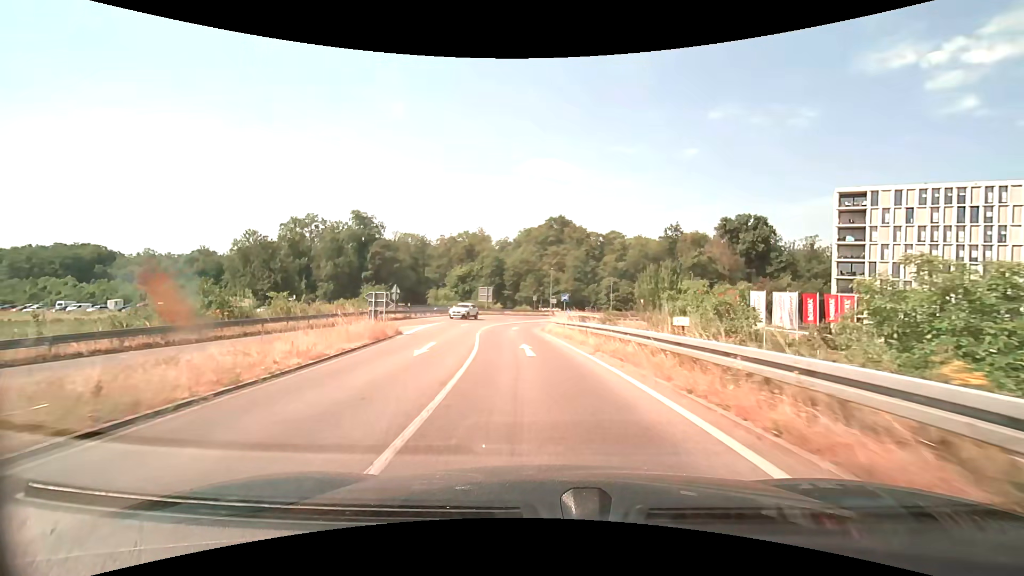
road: trunk_link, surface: asphalt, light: Day
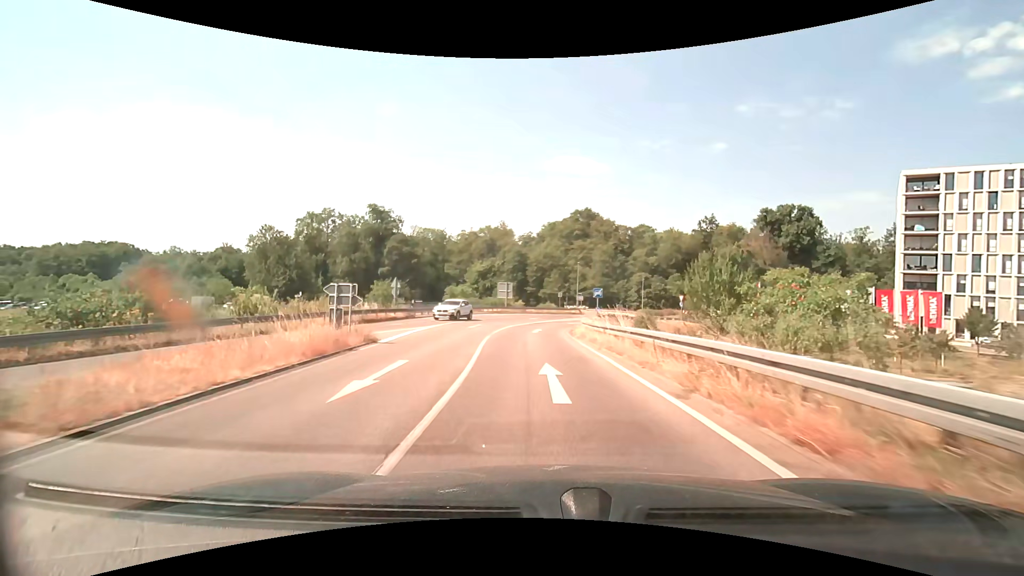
(-0.2, +7.0) m; -3°
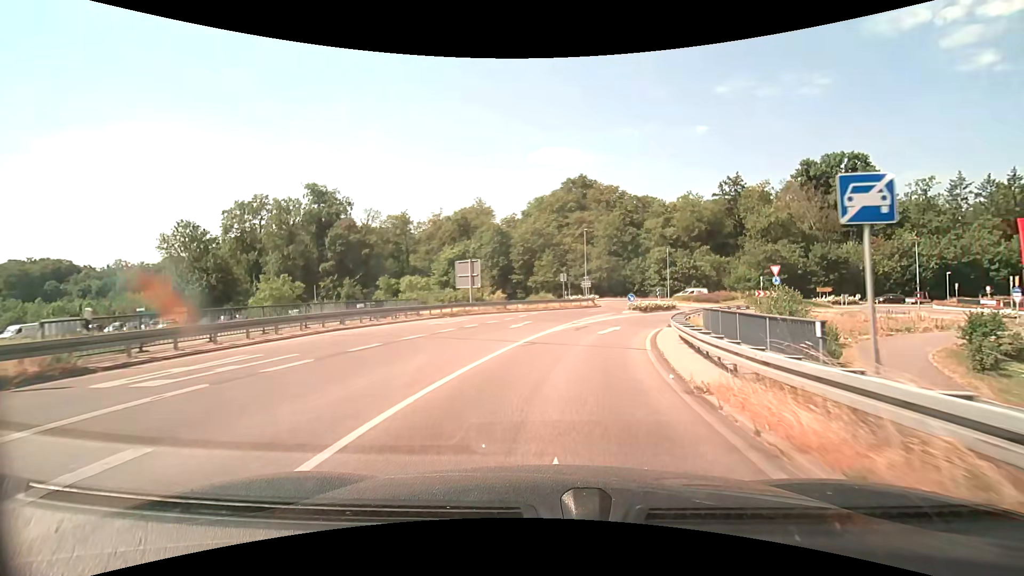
(-0.4, +27.4) m; +1°
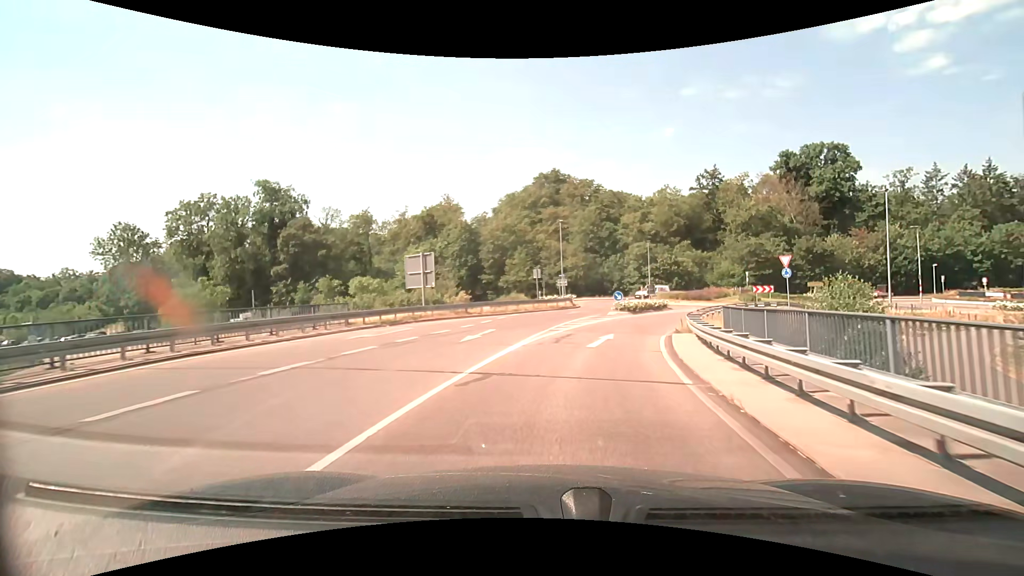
(+0.2, +6.5) m; +3°
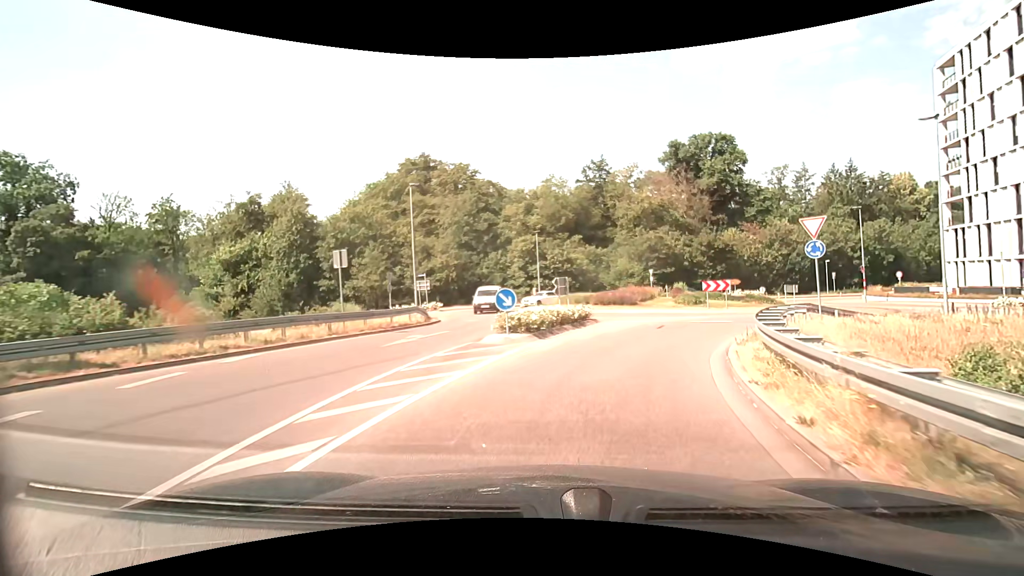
(+1.9, +17.5) m; +14°
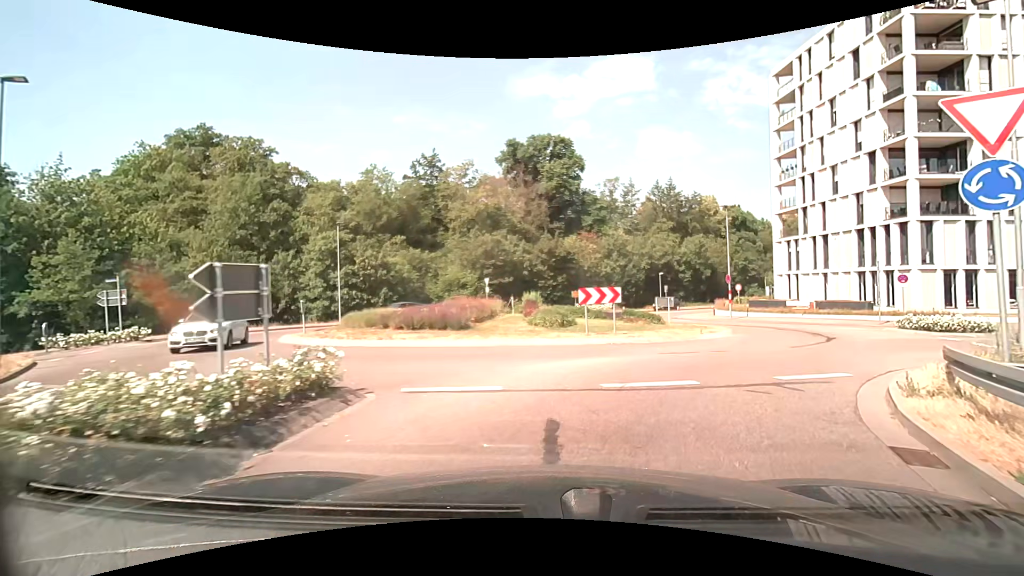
(+1.8, +12.9) m; +19°
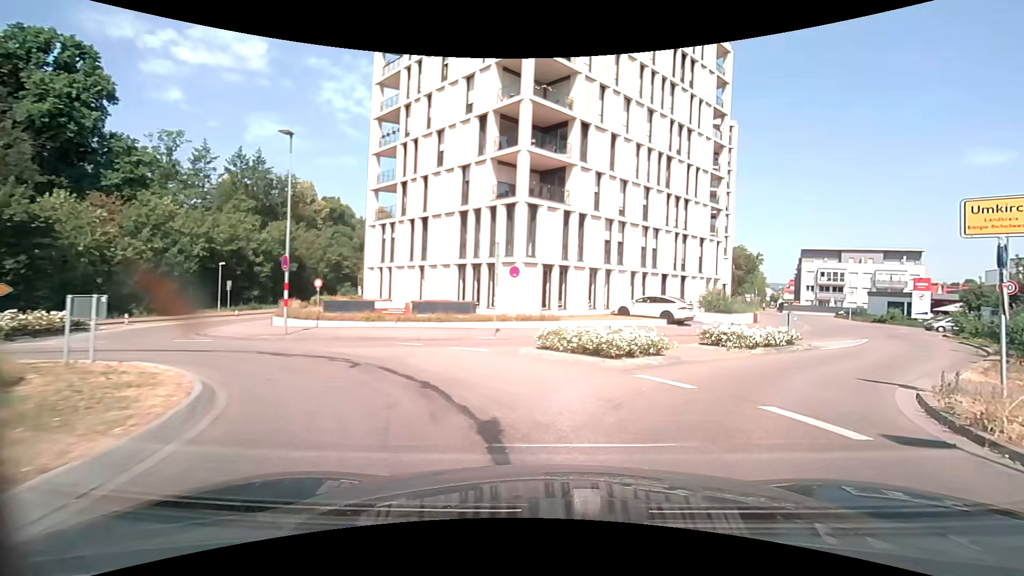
(+5.9, +15.6) m; +43°
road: tertiary
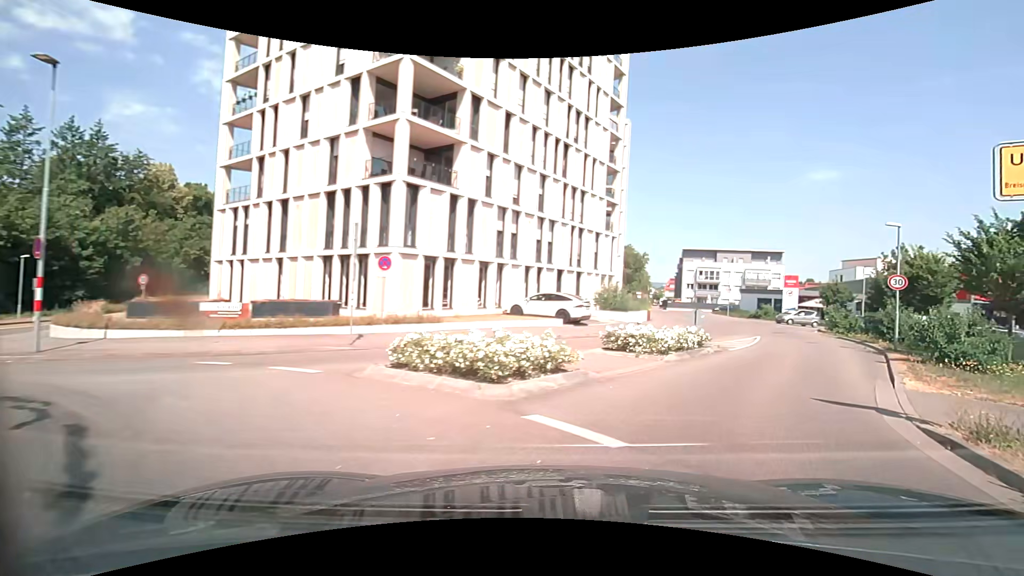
(+0.4, +4.2) m; +12°
